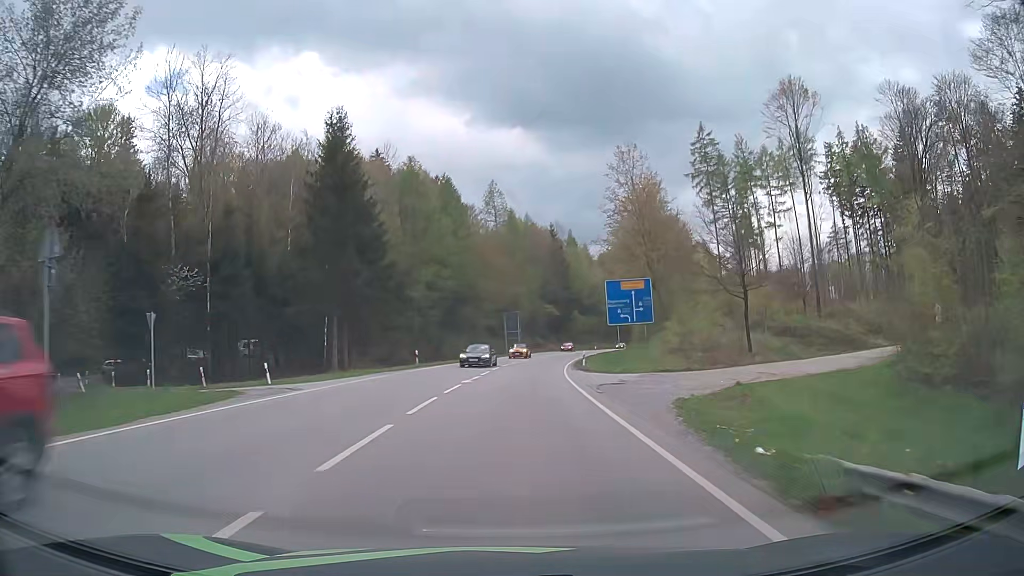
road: secondary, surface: asphalt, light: Day
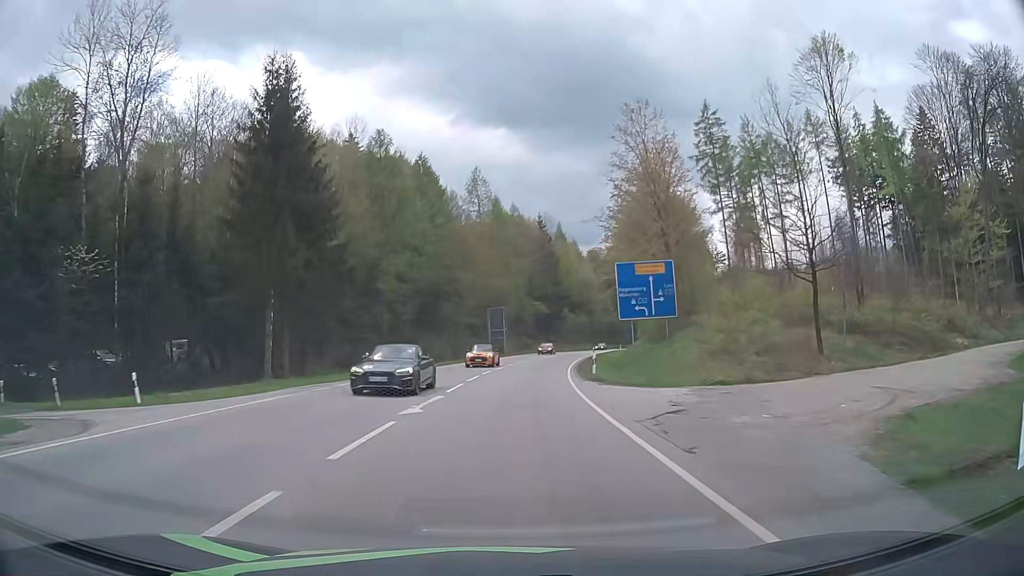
(+0.1, +11.2) m; +1°
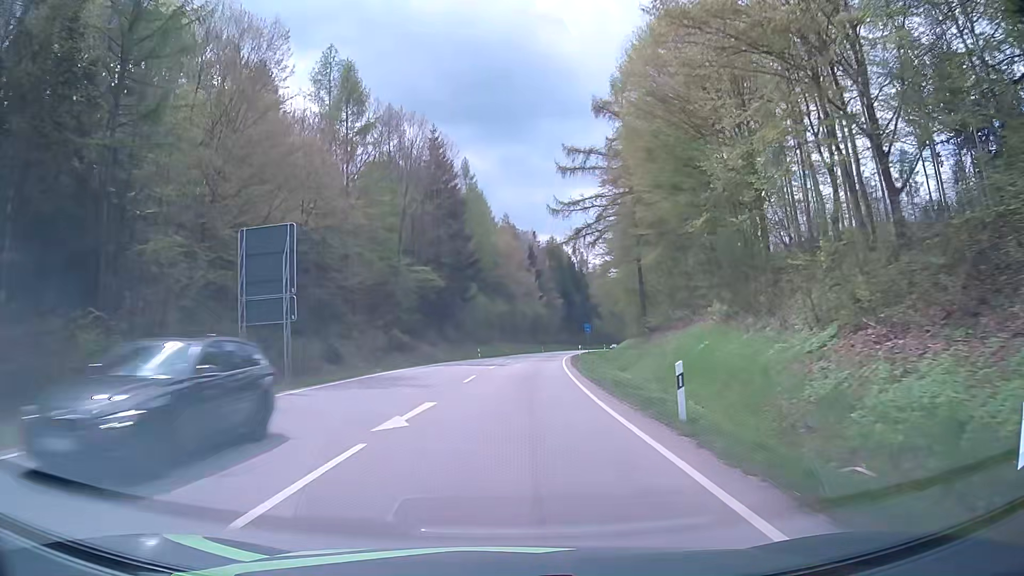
(+3.8, +57.2) m; +8°
(0, +10) (0, +20) (+1, +30) (+2, +40) (+3, +50) (+4, +60) (+5, +70) (+6, +80) (+8, +90) (+10, +99) m
